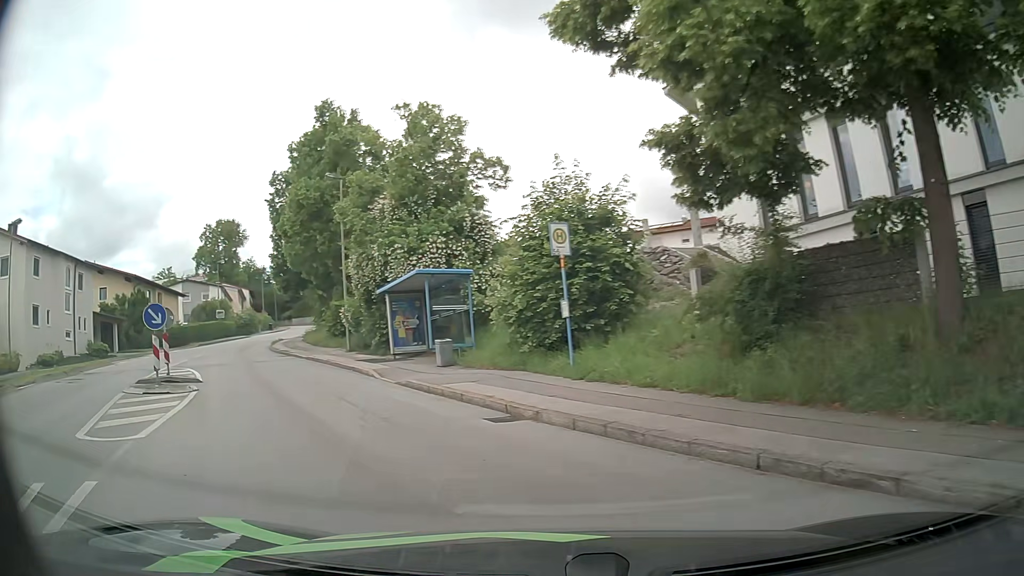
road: residential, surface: asphalt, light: Day
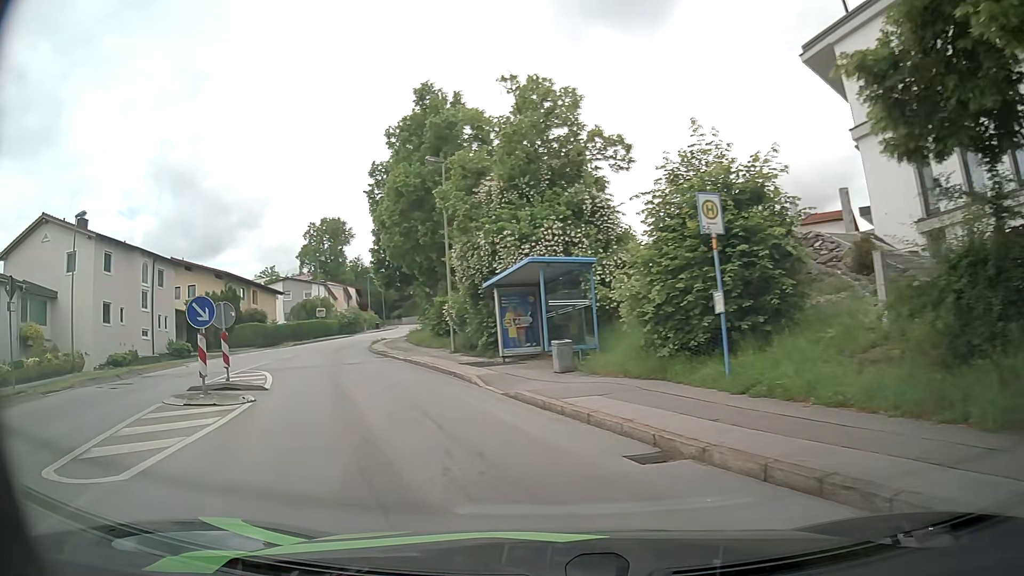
(-0.2, +3.1) m; -9°
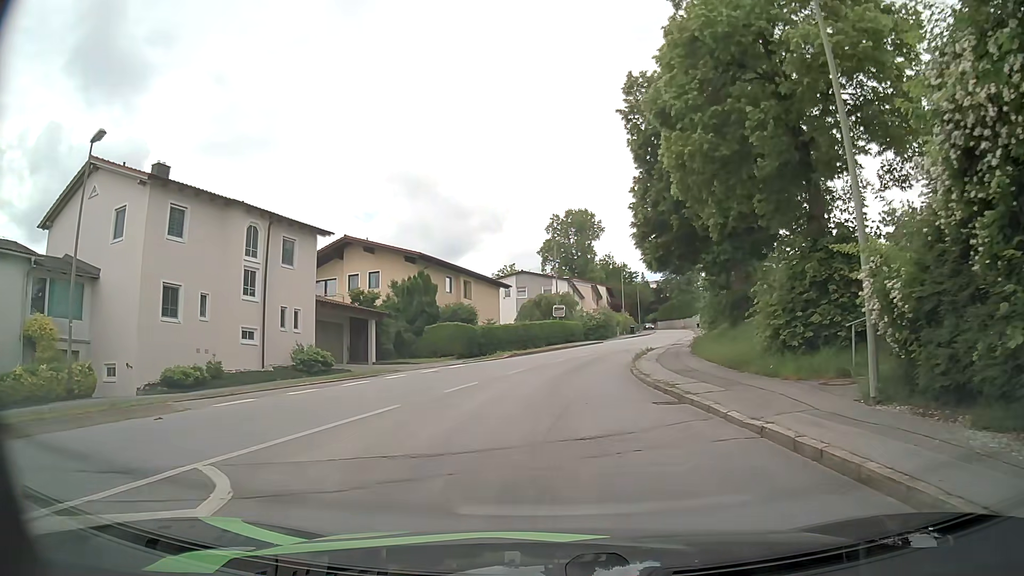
(-4.5, +16.7) m; -22°
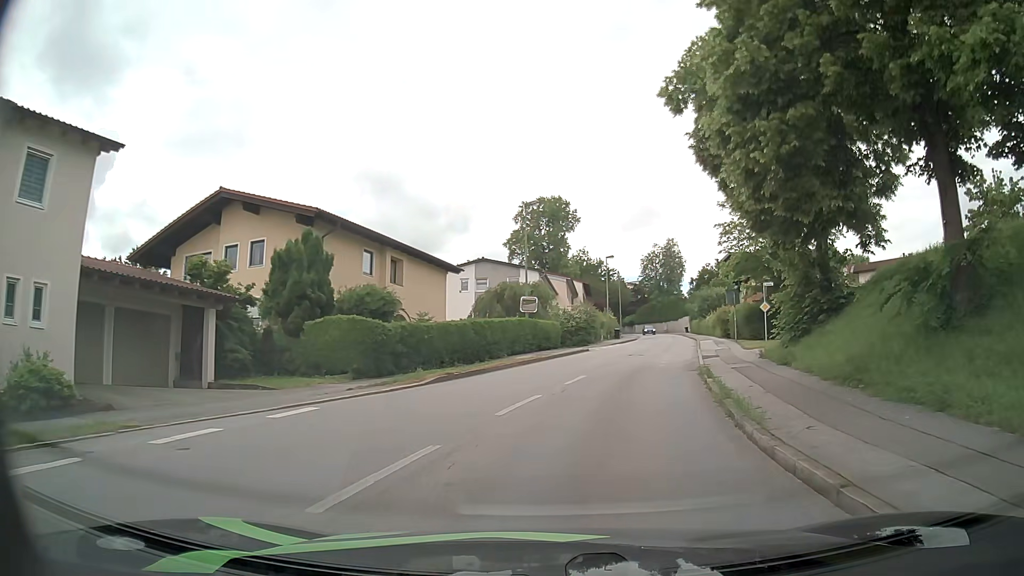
(0.0, +16.0) m; +4°
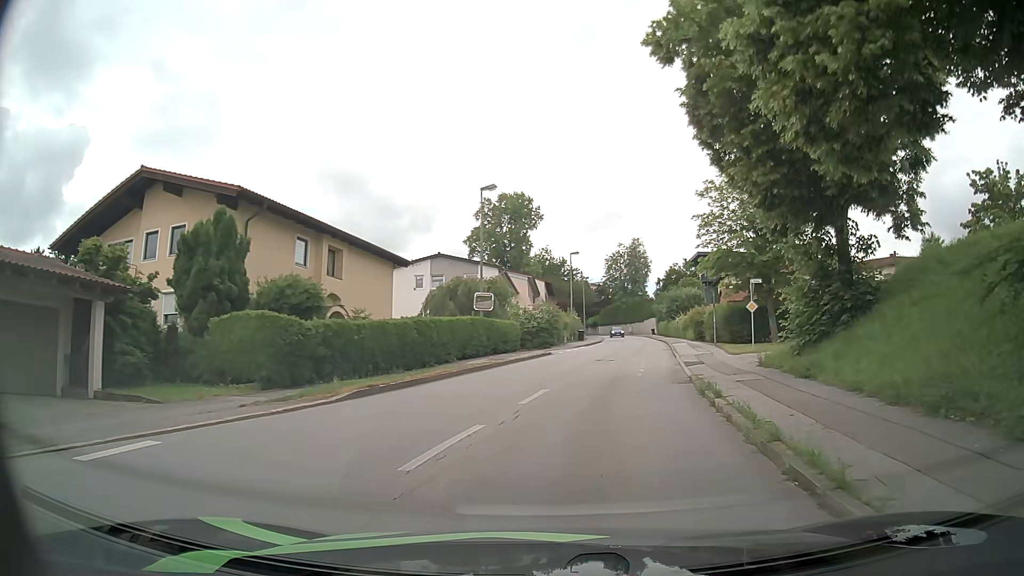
(+0.1, +4.3) m; +2°
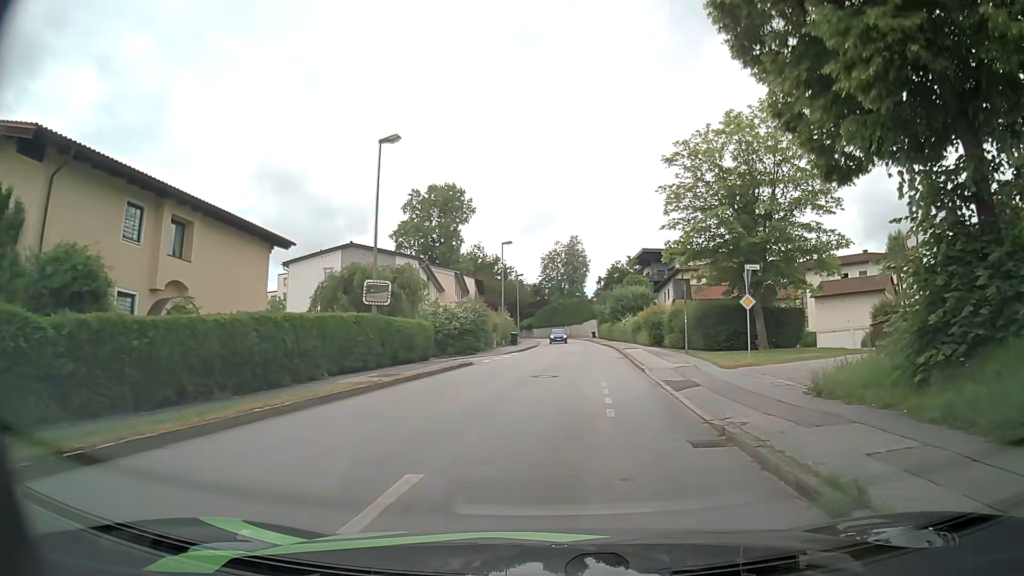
(+0.4, +8.8) m; +7°
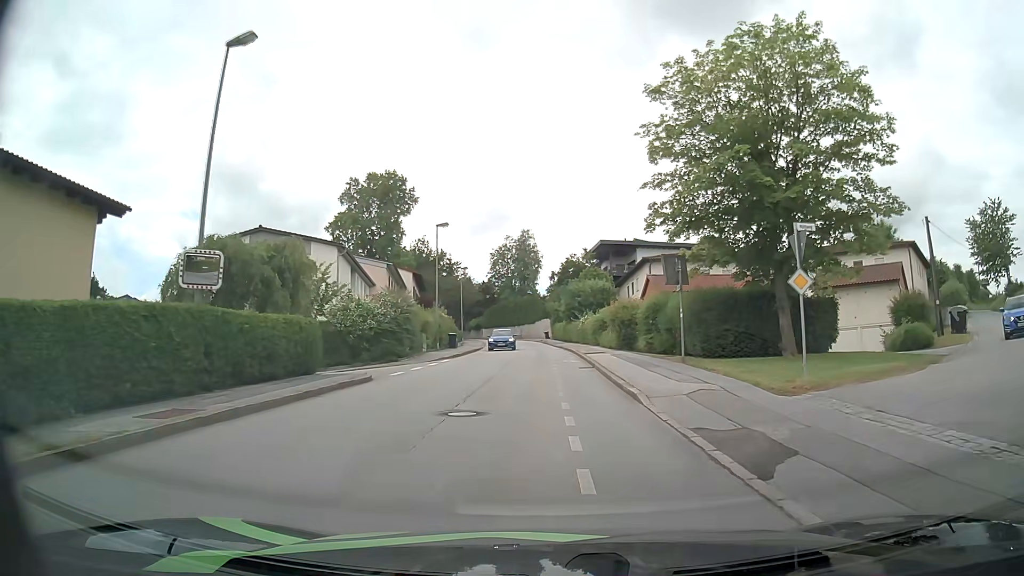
(+0.2, +9.2) m; +3°
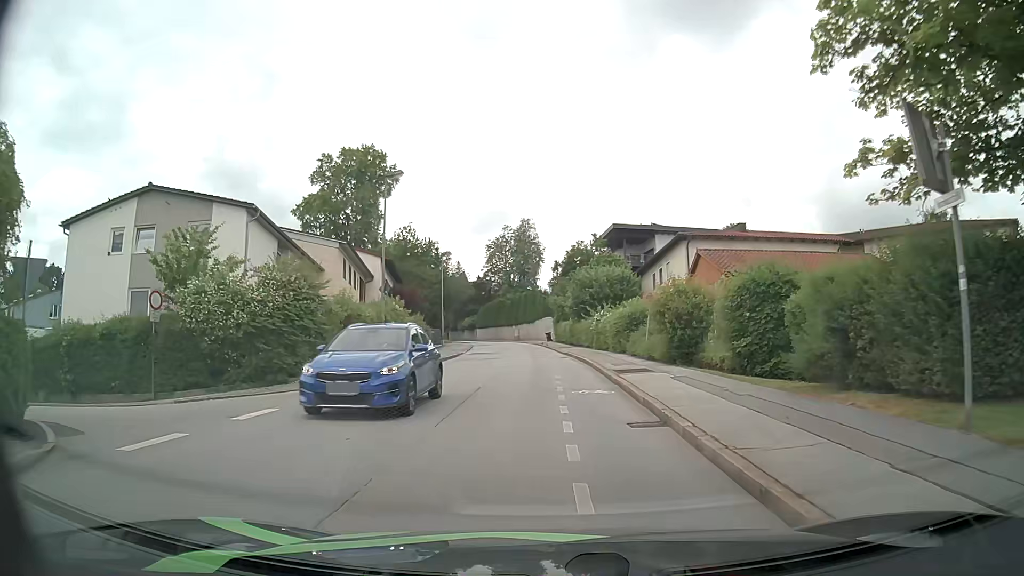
(0.0, +14.6) m; 0°
(0, +10) (0, +20) (0, +30) (-1, +40) (-1, +50) (-2, +60) (-4, +70) (-5, +80) (-7, +89) (-10, +99) m
